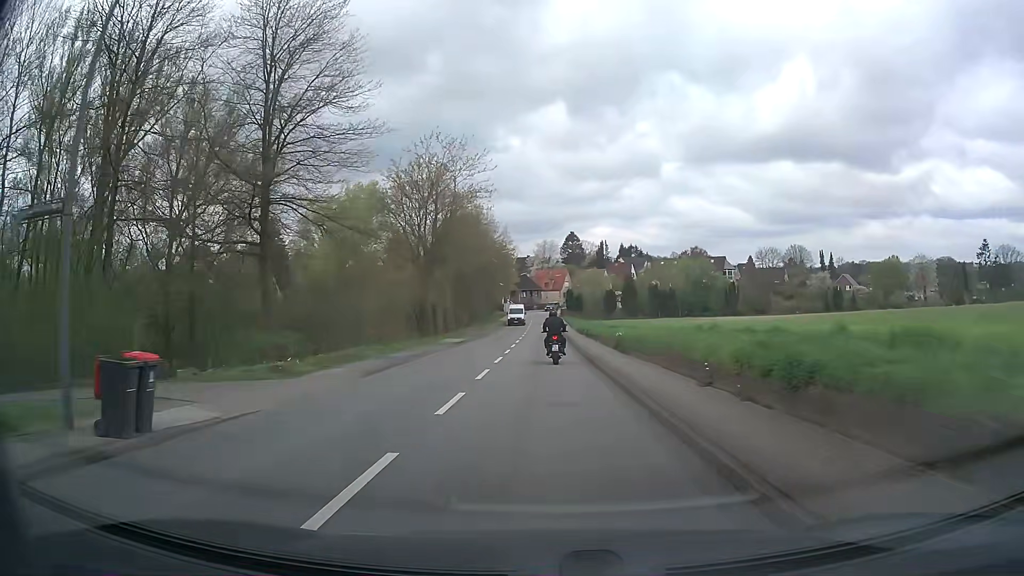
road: secondary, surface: asphalt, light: Day
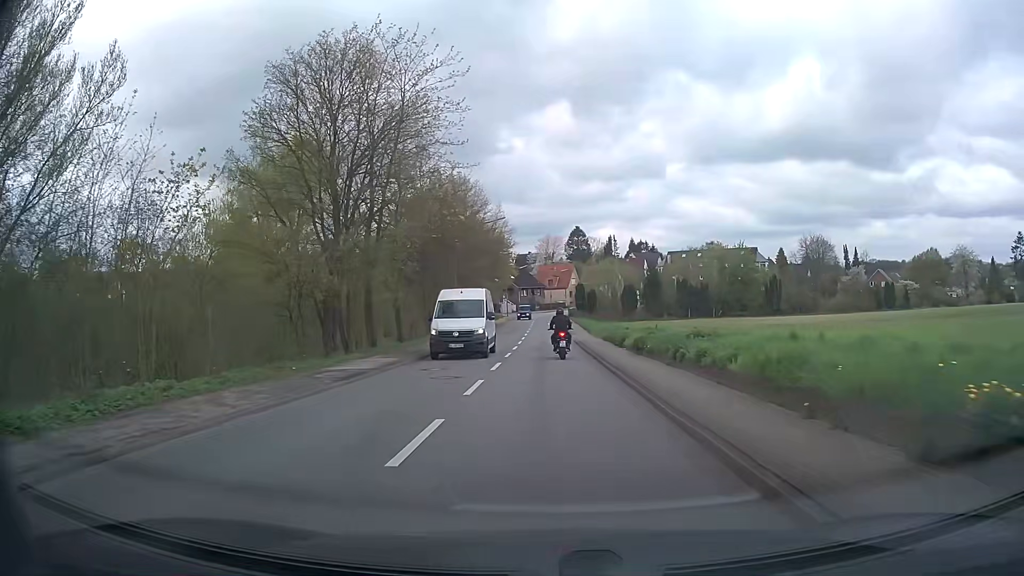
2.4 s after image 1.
(0.0, +21.6) m; 0°
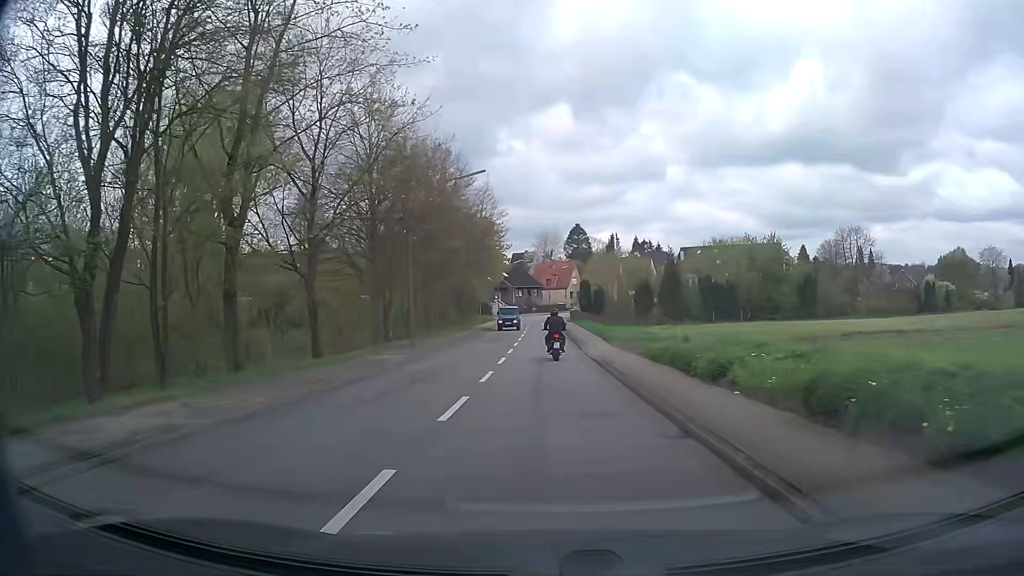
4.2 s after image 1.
(+0.1, +15.1) m; 0°
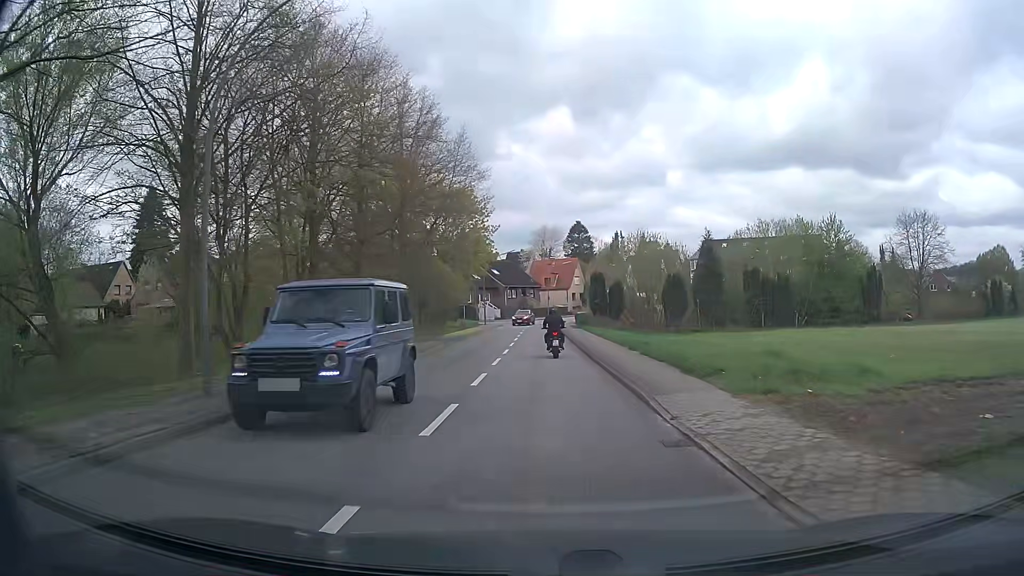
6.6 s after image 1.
(+0.1, +19.3) m; +1°
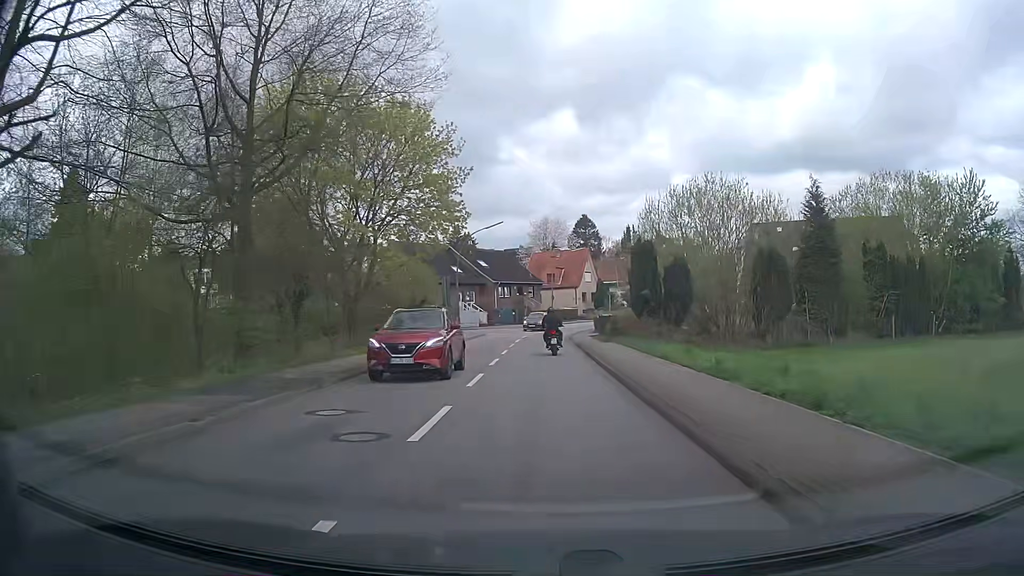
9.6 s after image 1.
(-0.2, +24.5) m; -1°
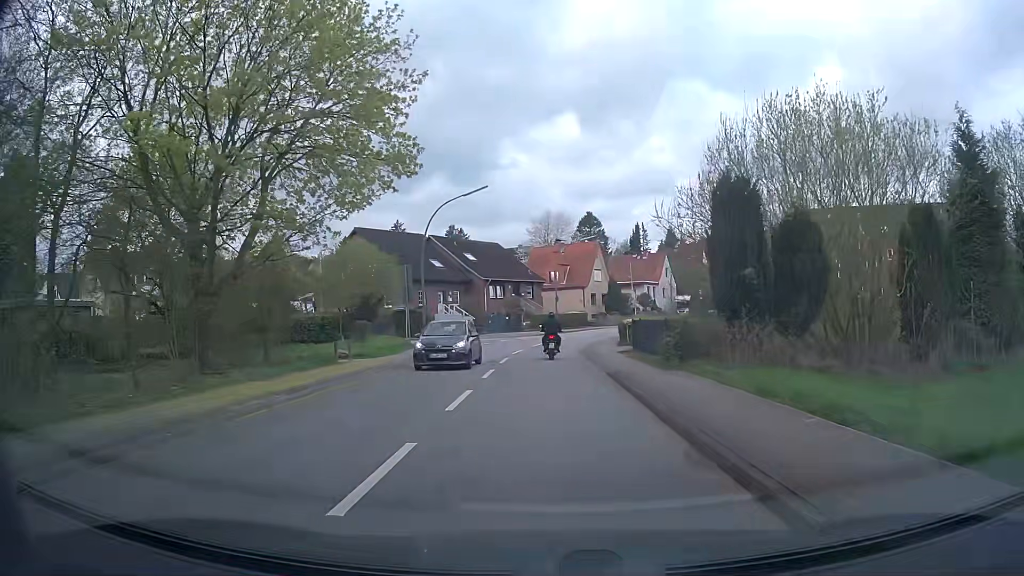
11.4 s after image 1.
(0.0, +14.8) m; 0°
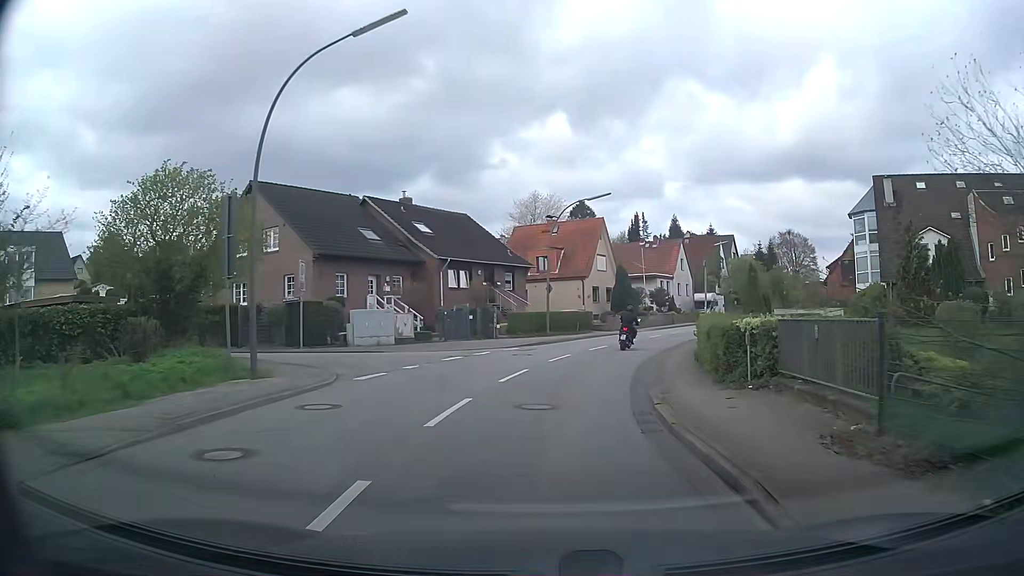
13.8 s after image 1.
(0.0, +20.1) m; +2°
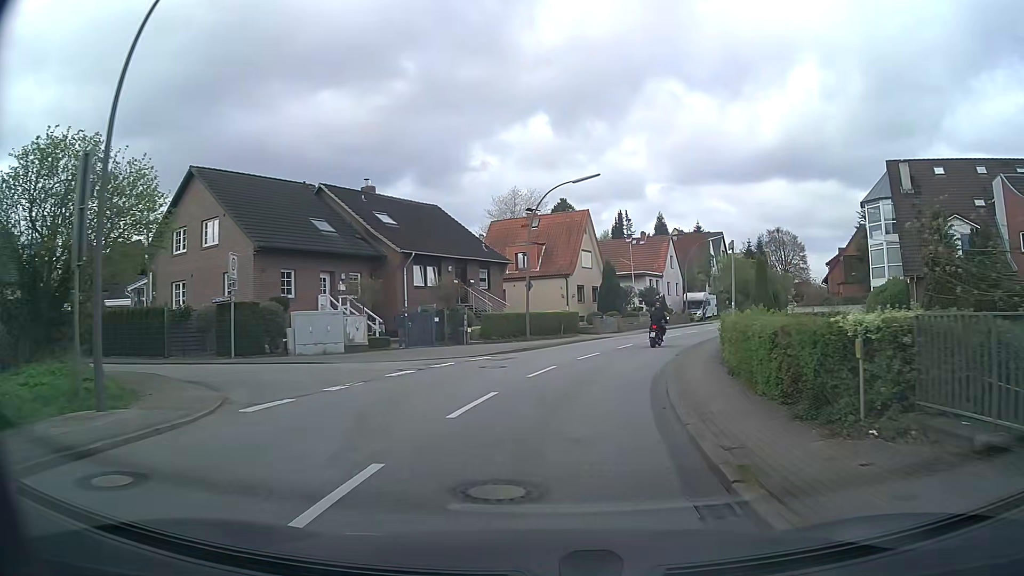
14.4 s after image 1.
(+0.1, +5.3) m; +1°
(0, +10) (+2, +20) (+5, +29) (+8, +39) (+12, +48) (+17, +57) (+21, +66) (+26, +75) (+31, +84) (+35, +92) m
